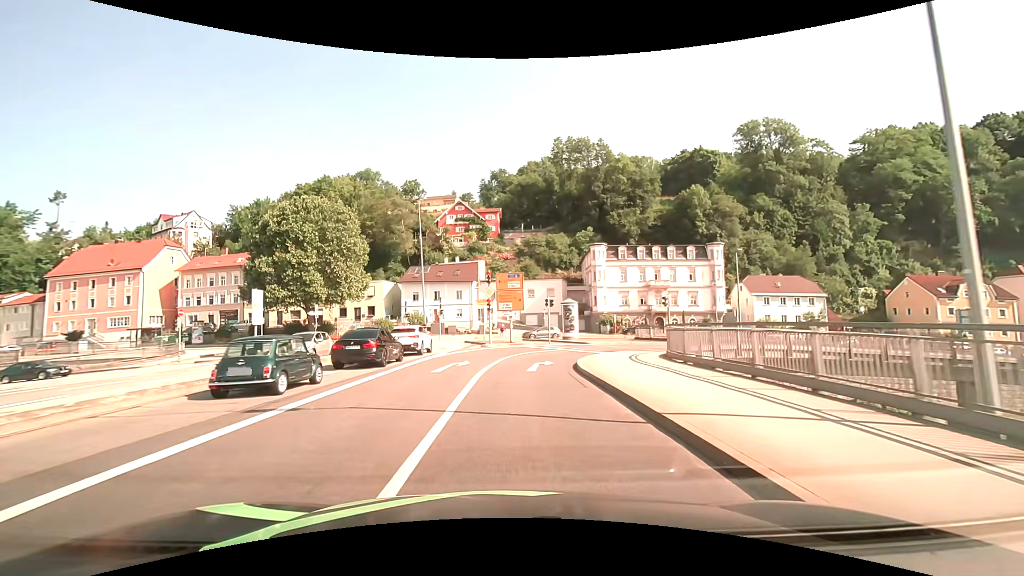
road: primary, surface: asphalt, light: Day
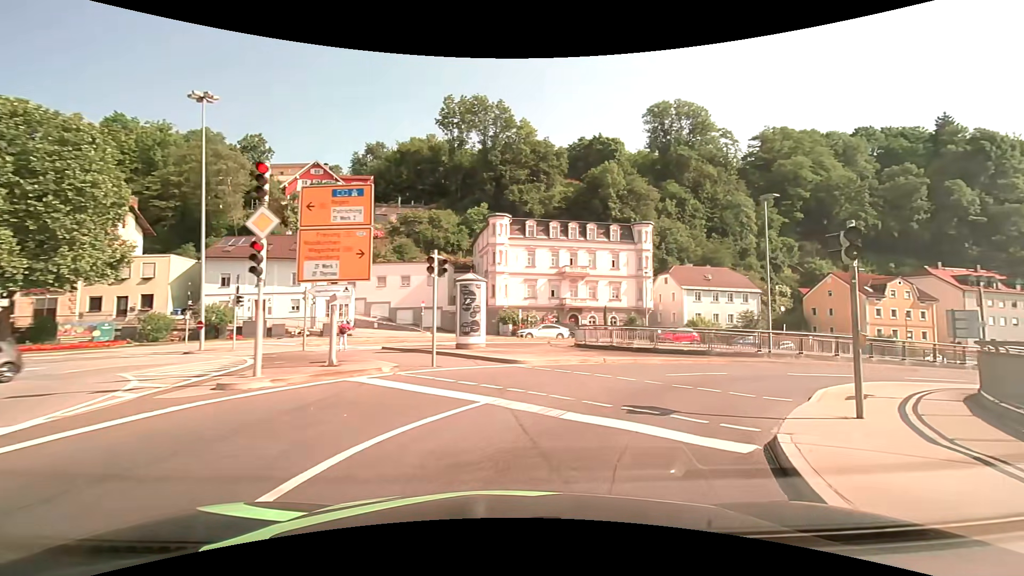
(+1.0, +21.3) m; +13°
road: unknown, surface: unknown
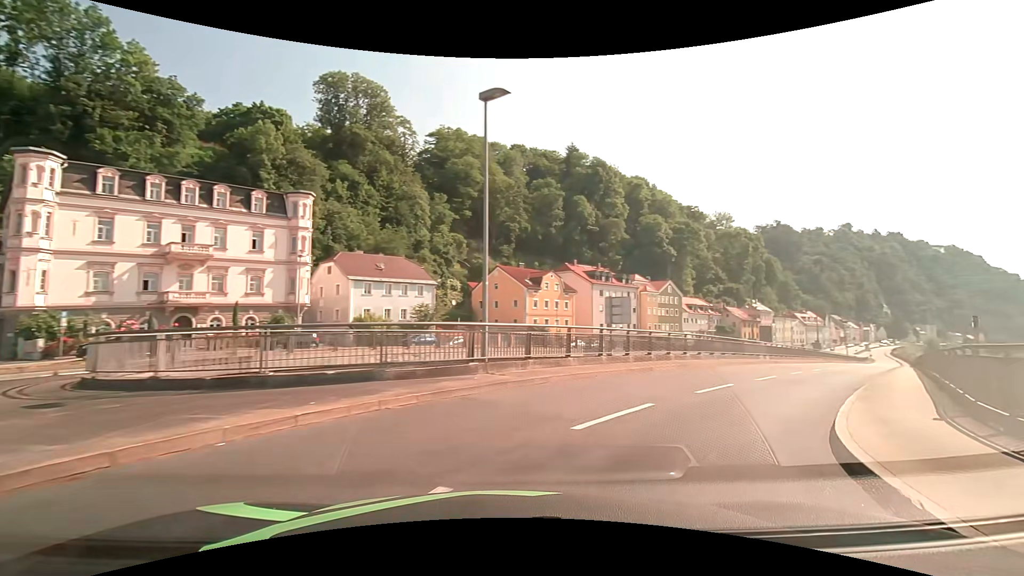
(+3.7, +12.8) m; +36°
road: primary_link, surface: asphalt
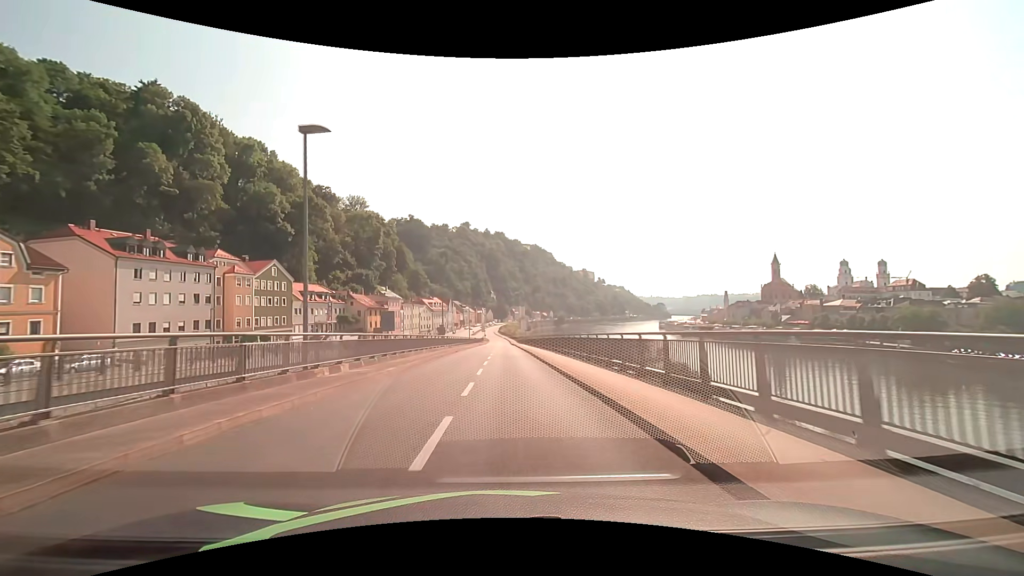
(+12.6, +21.9) m; +41°
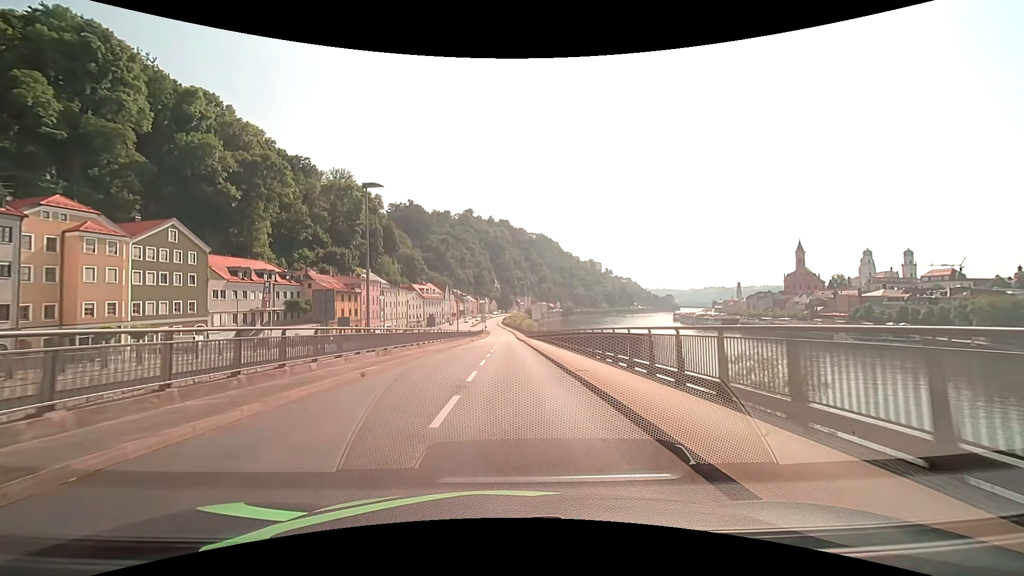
(-0.1, +28.3) m; -1°
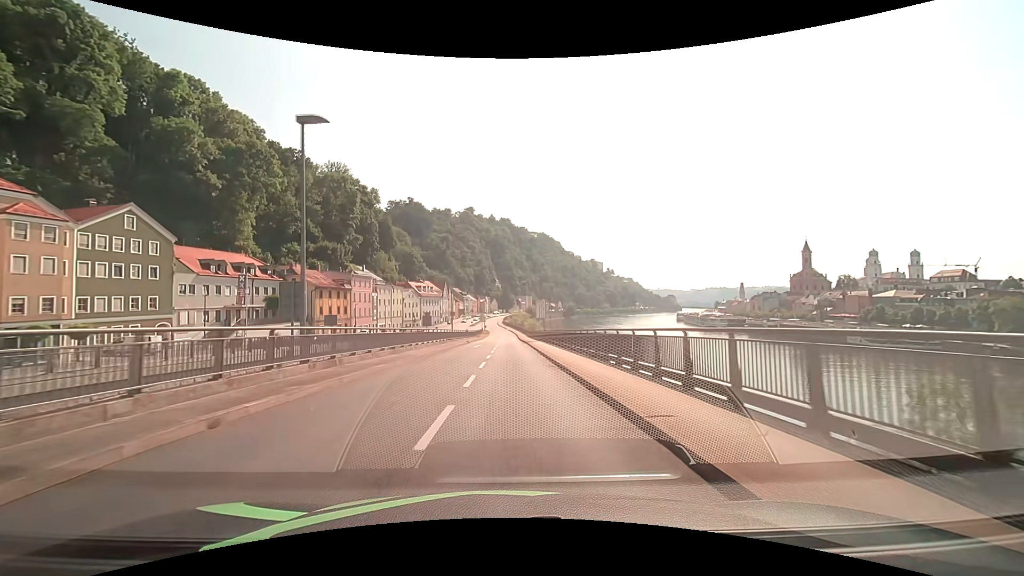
(0.0, +7.2) m; 0°
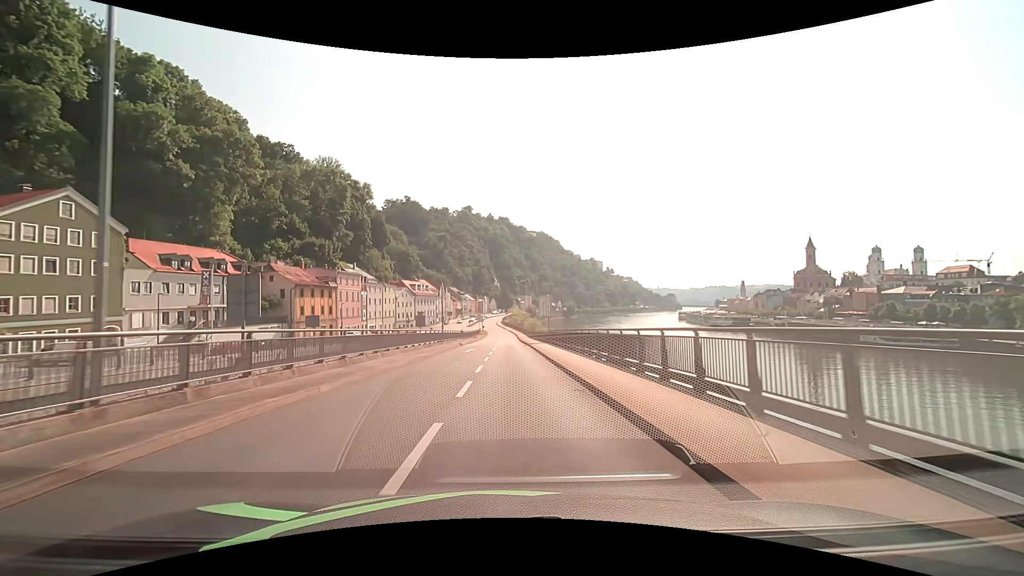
(0.0, +7.6) m; 0°
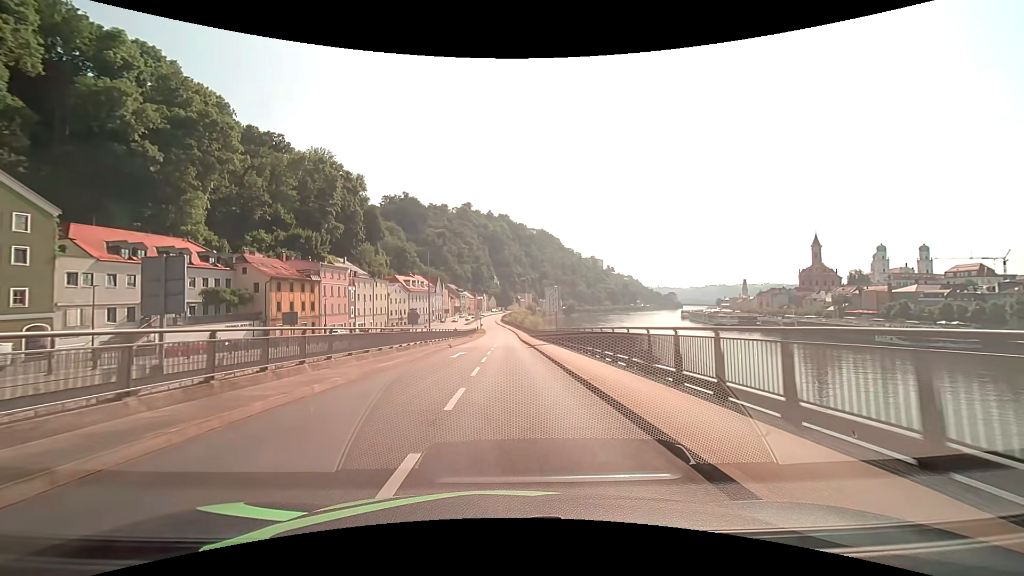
(0.0, +7.9) m; 0°
